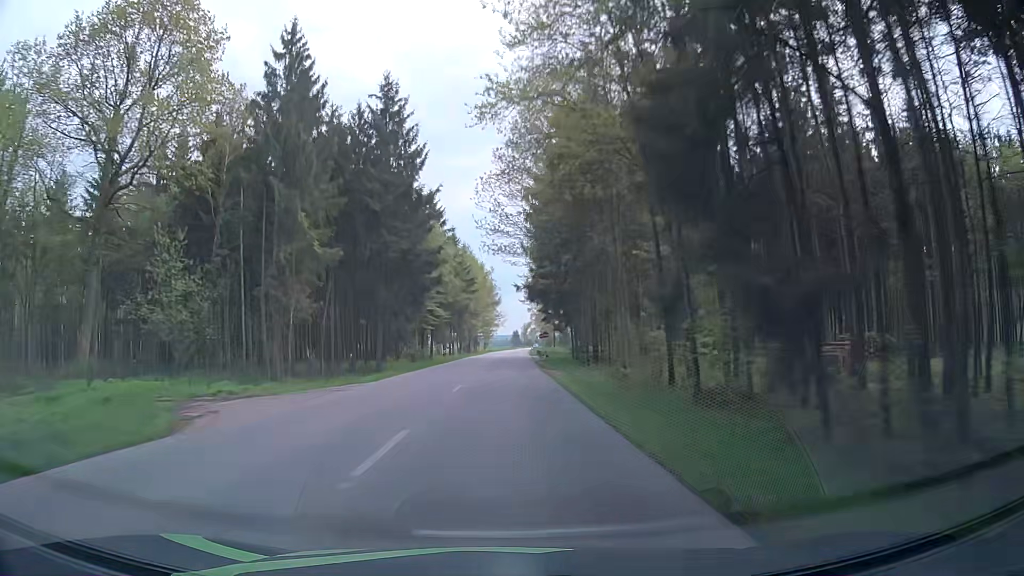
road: secondary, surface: asphalt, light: Day
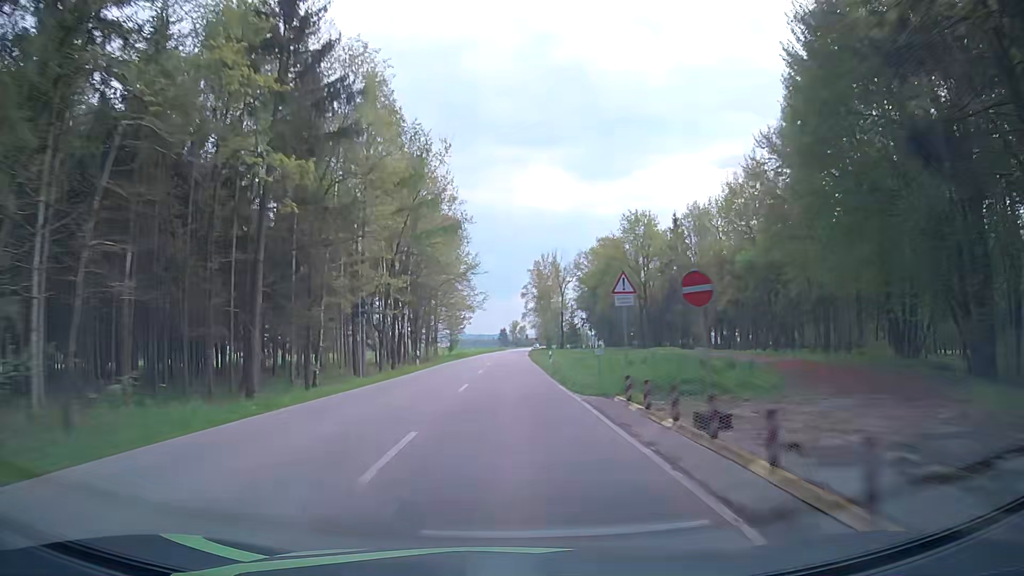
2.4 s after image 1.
(+0.8, +63.3) m; +1°
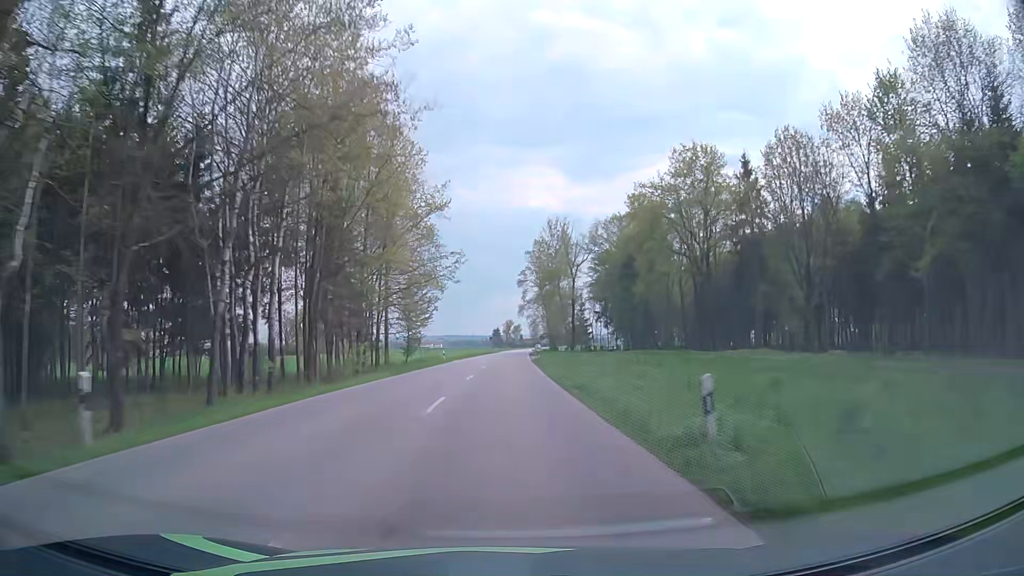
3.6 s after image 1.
(+0.4, +31.7) m; +1°
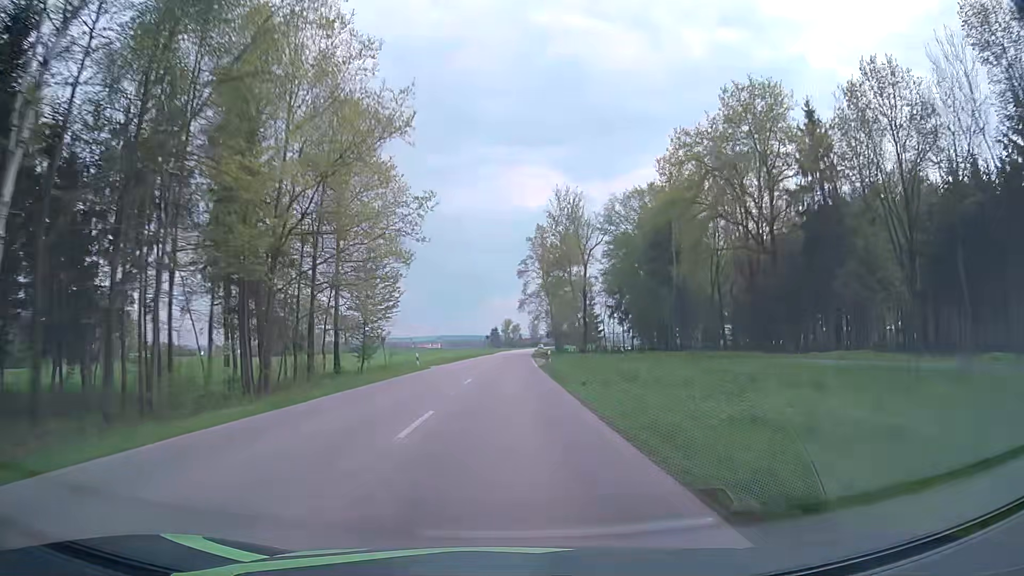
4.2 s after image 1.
(+0.1, +15.8) m; 0°
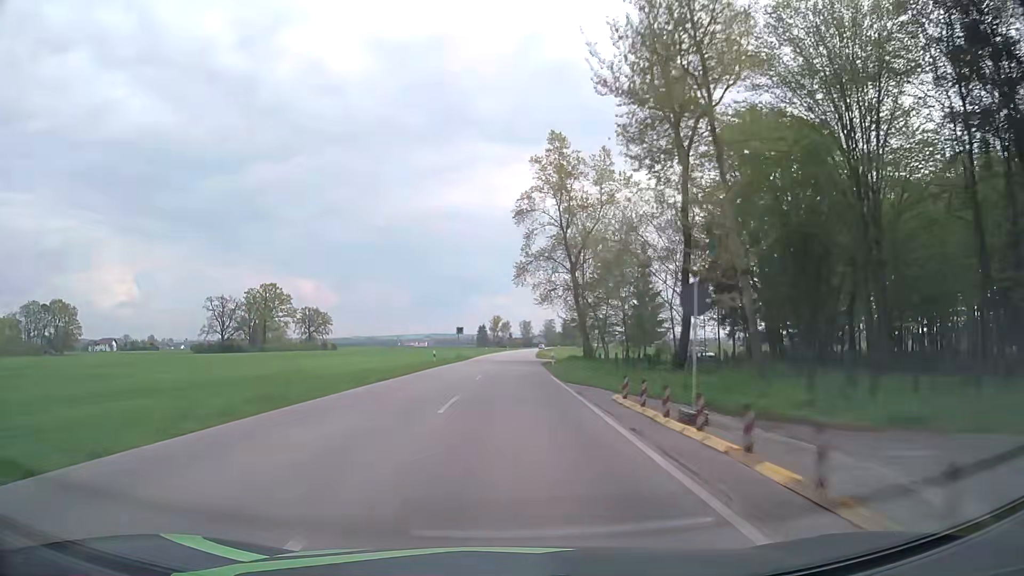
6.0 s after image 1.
(+0.2, +47.5) m; +1°
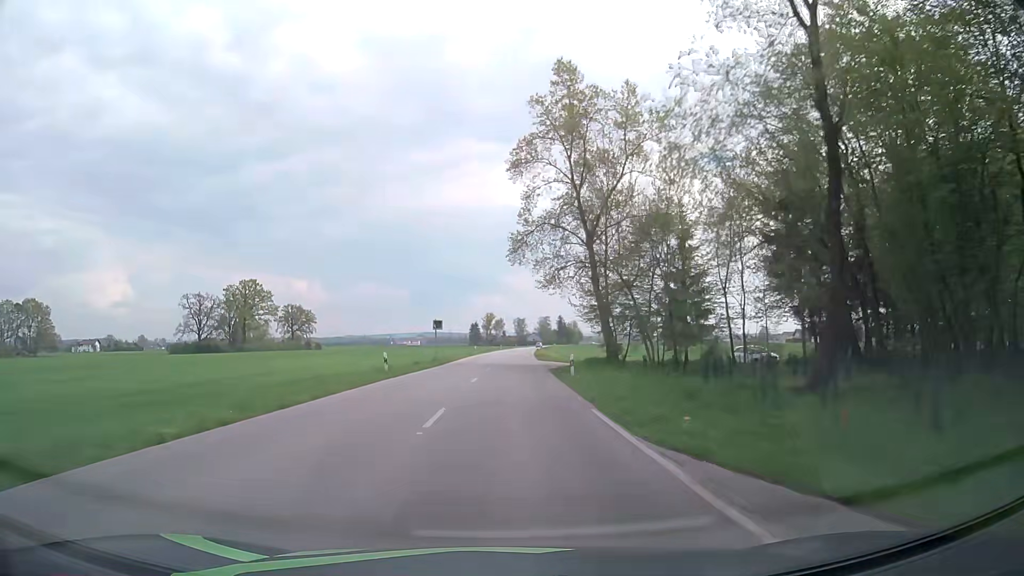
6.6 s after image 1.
(+0.1, +15.8) m; 0°
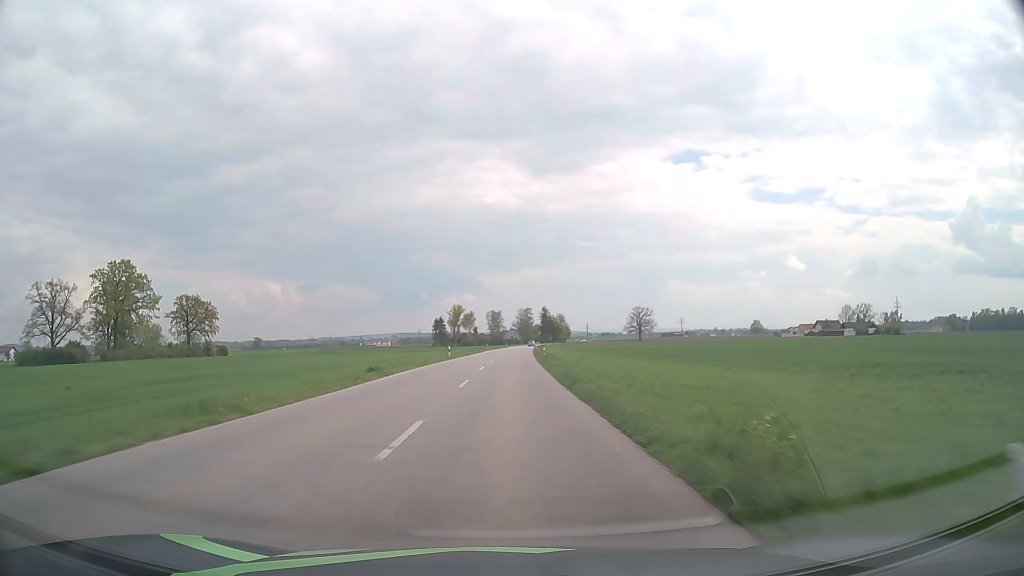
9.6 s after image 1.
(+1.9, +79.2) m; +2°
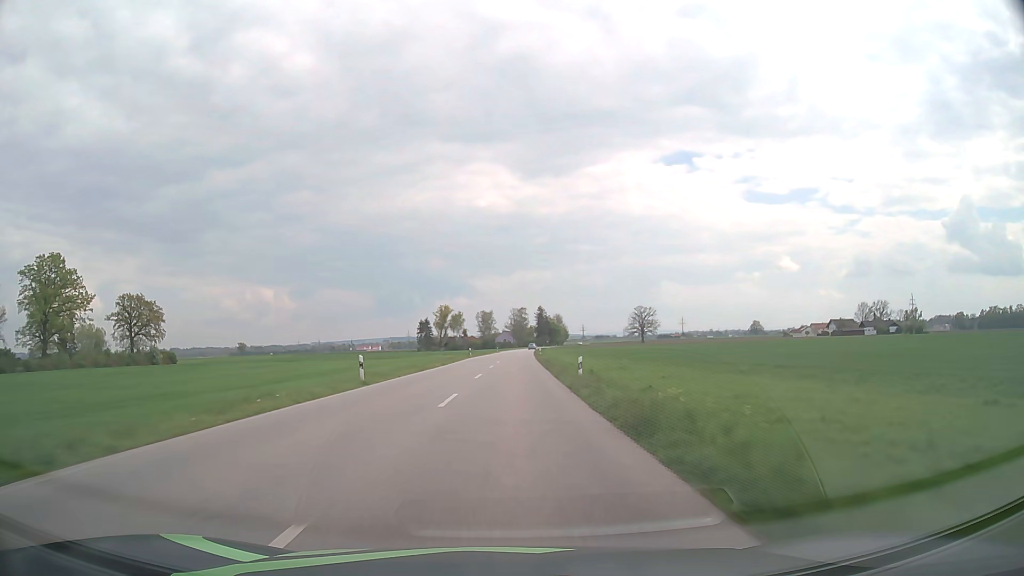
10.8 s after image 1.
(+0.2, +31.7) m; +1°
(0, +10) (0, +20) (0, +30) (0, +40) (+1, +50) (+1, +60) (+1, +70) (+1, +80) (+2, +90) (+2, +100) m
